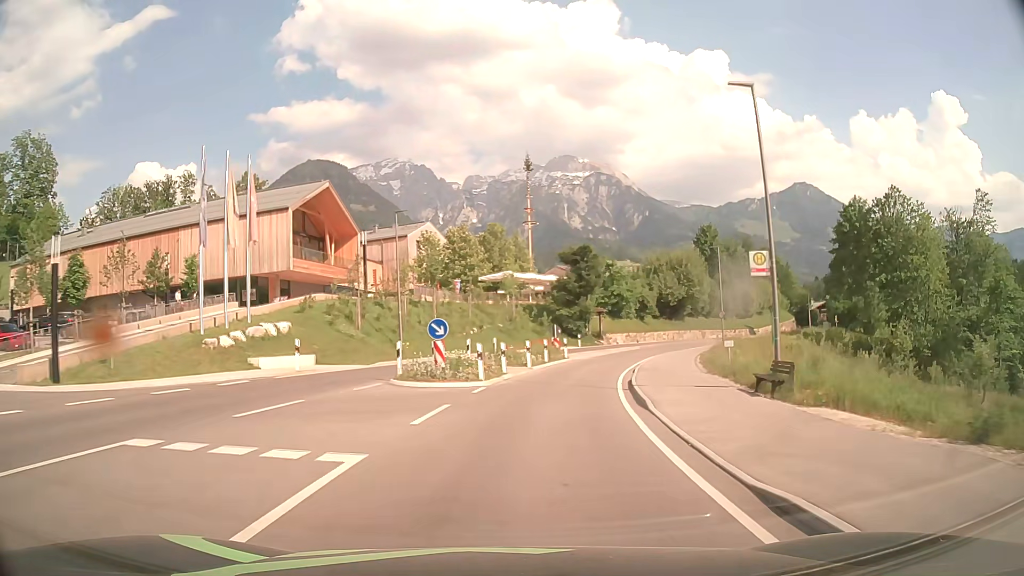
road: secondary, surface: asphalt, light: Day
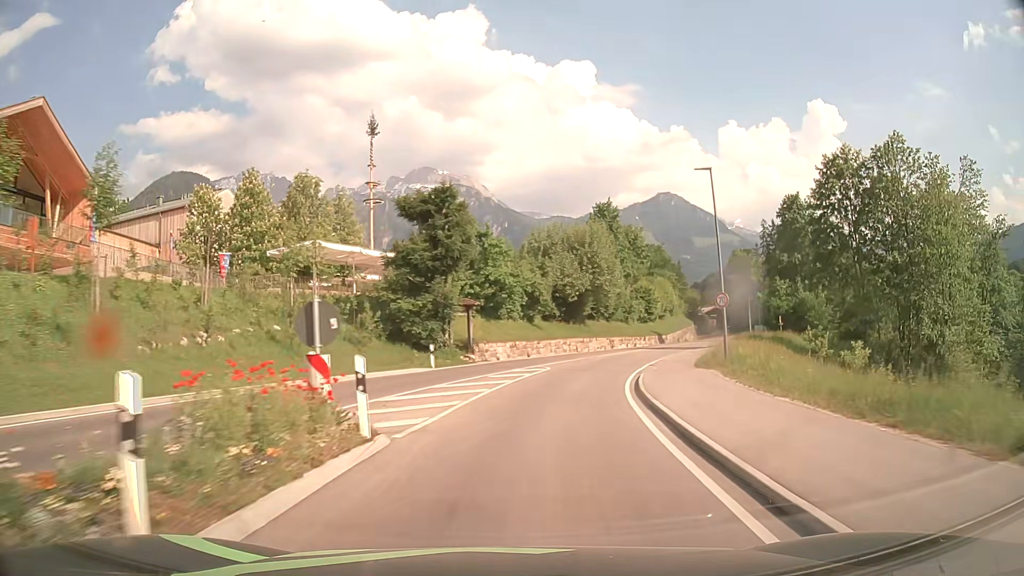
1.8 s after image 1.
(+2.9, +27.1) m; +12°
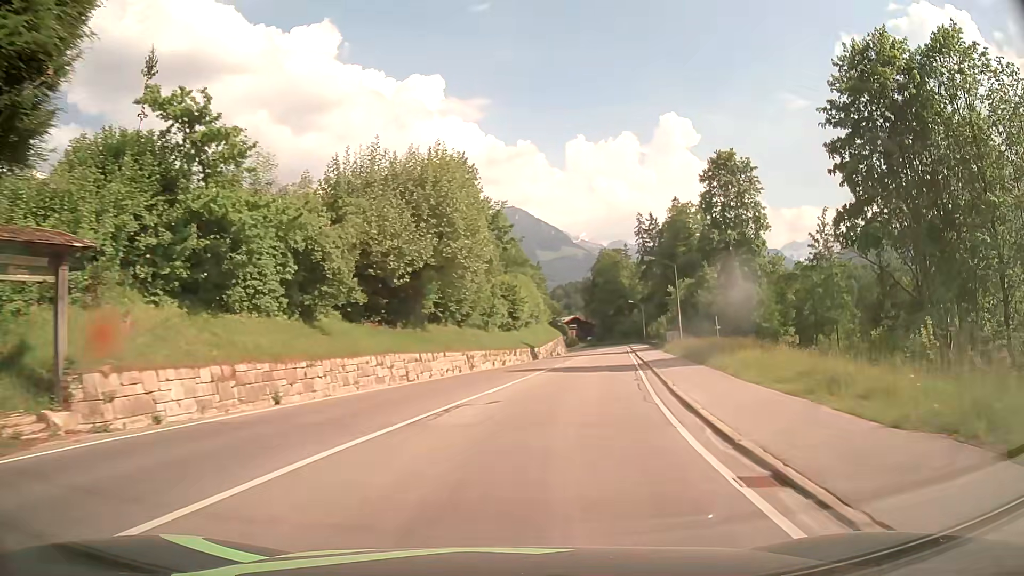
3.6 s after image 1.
(+3.0, +27.1) m; +13°
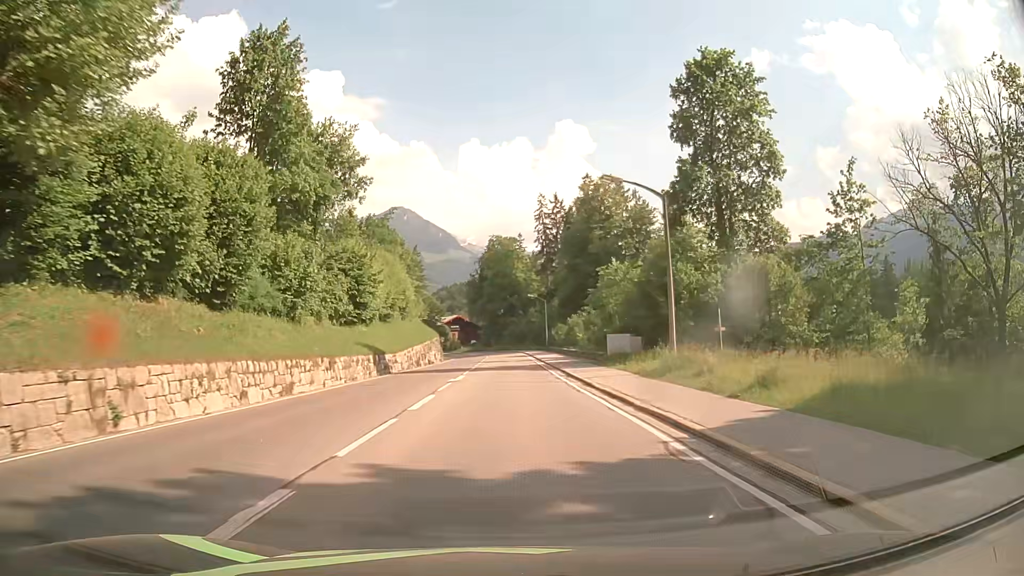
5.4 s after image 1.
(+3.0, +27.0) m; +11°
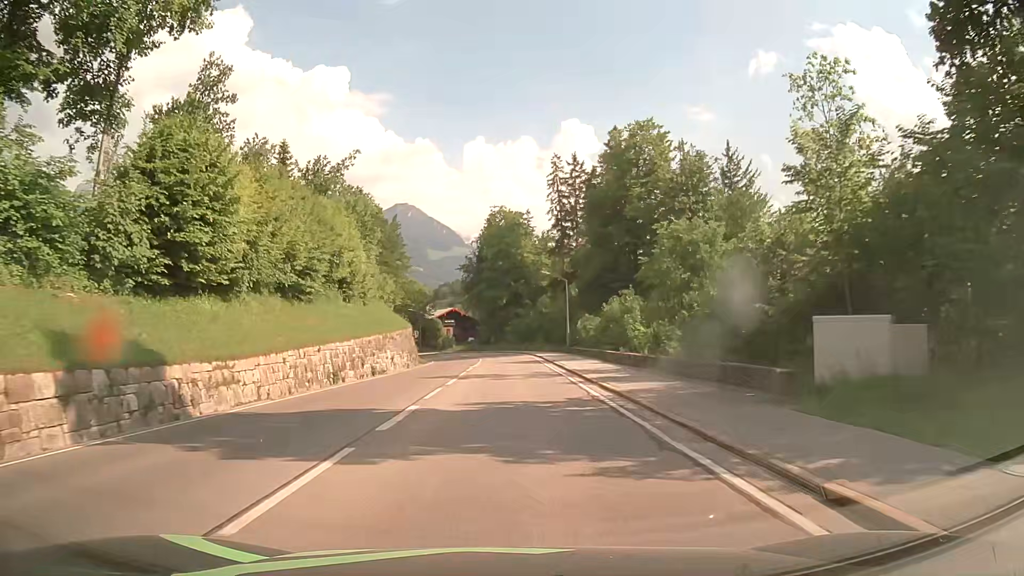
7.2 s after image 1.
(0.0, +27.4) m; -1°
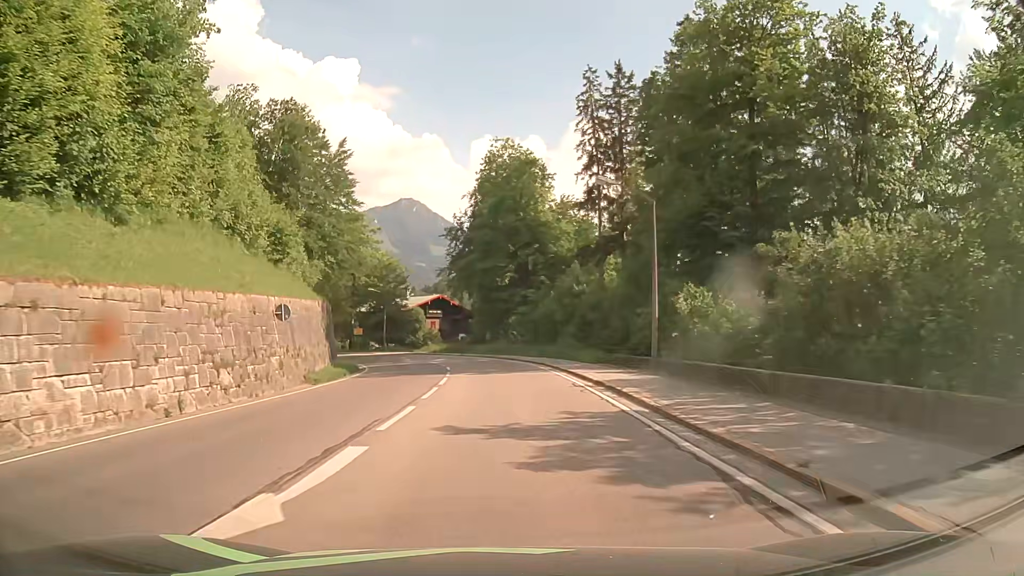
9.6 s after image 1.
(+0.1, +35.8) m; 0°
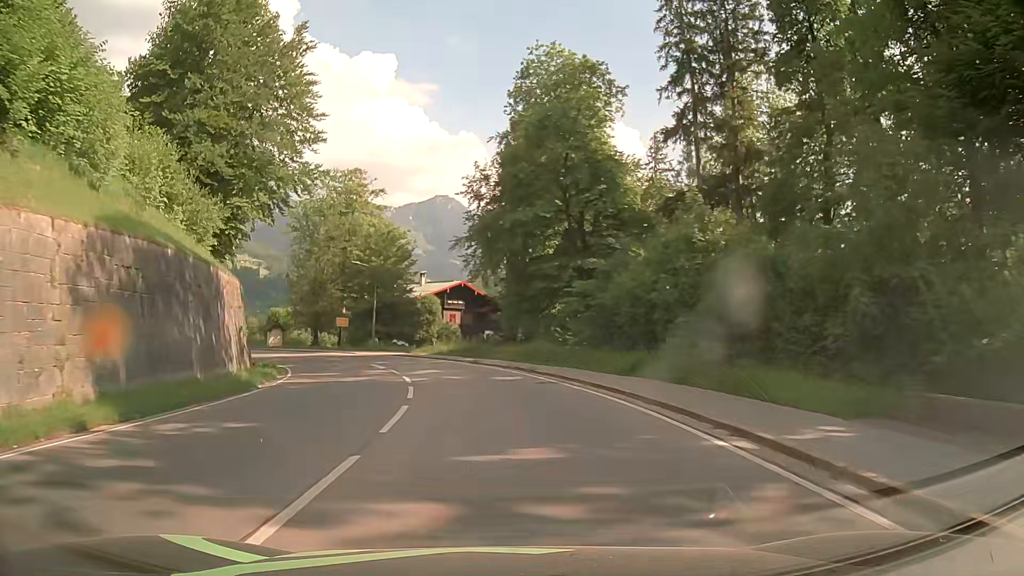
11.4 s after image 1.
(-0.6, +24.3) m; -3°
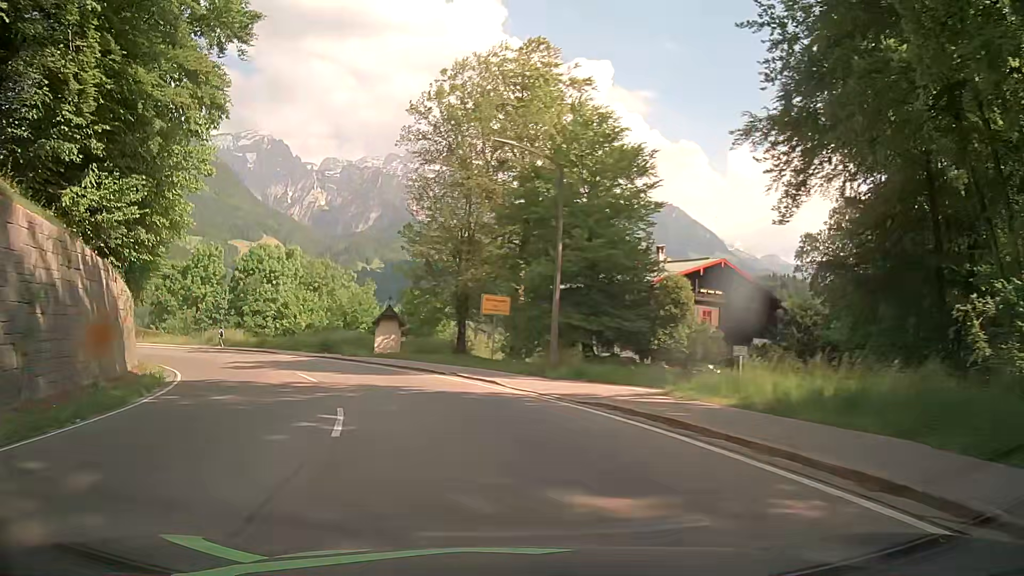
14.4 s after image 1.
(-4.6, +36.1) m; -18°
(-1, +10) (-3, +20) (-7, +29) (-13, +37) (-20, +44) (-28, +50) (-36, +55) (-46, +59) (-56, +60) (-66, +61) m
